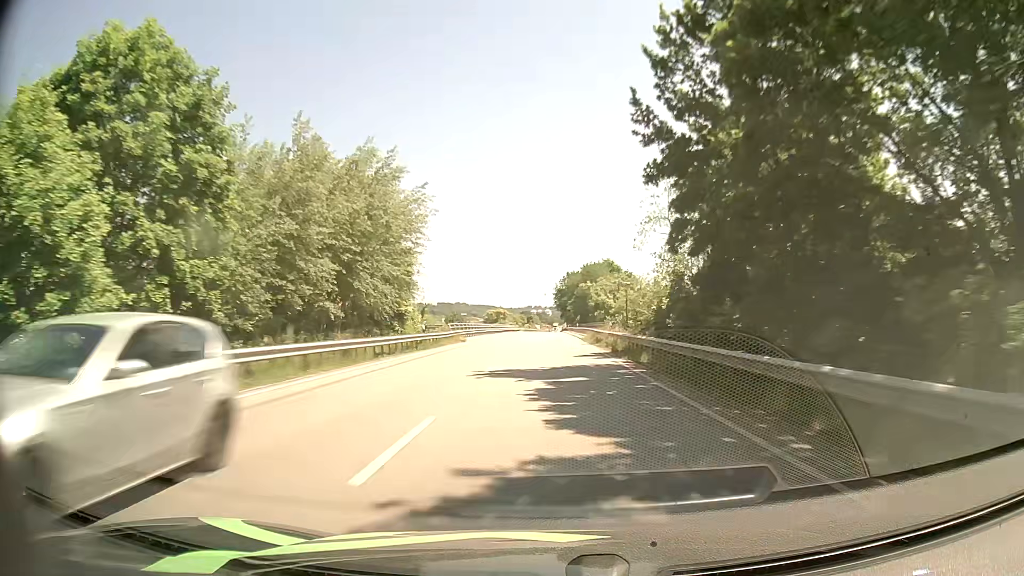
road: primary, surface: asphalt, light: Day
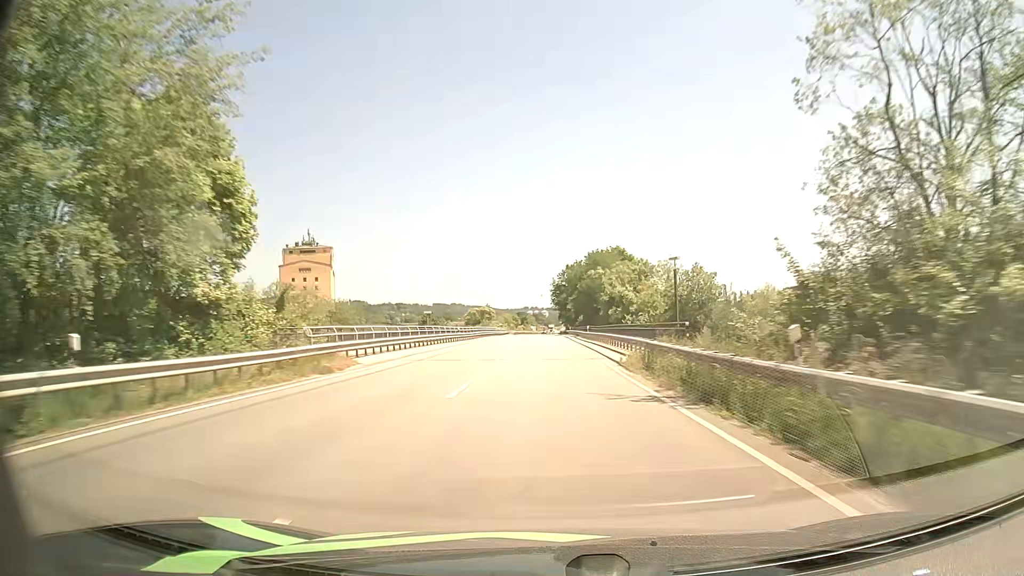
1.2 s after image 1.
(+0.1, +29.0) m; 0°
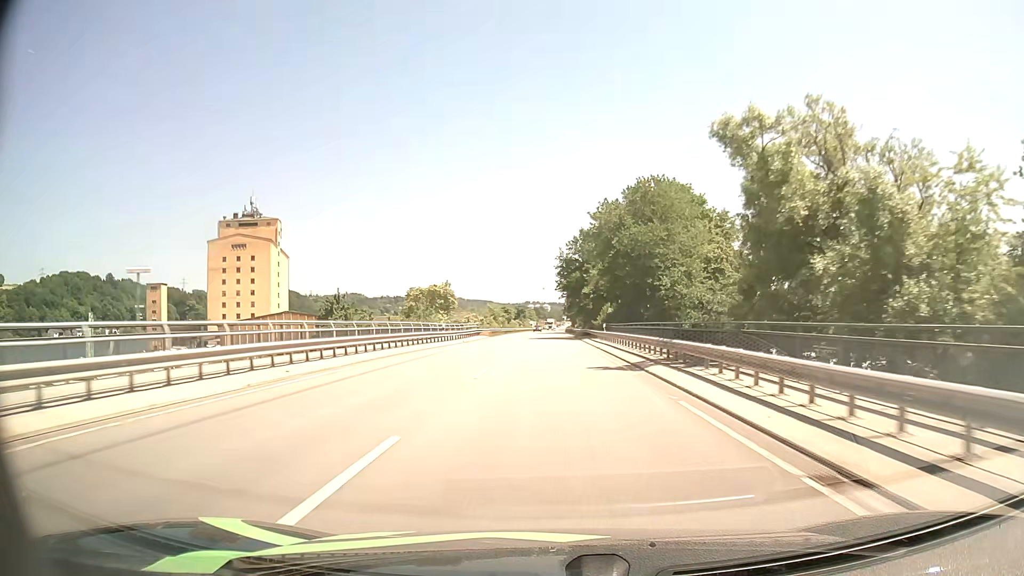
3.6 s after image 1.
(-0.4, +56.9) m; 0°
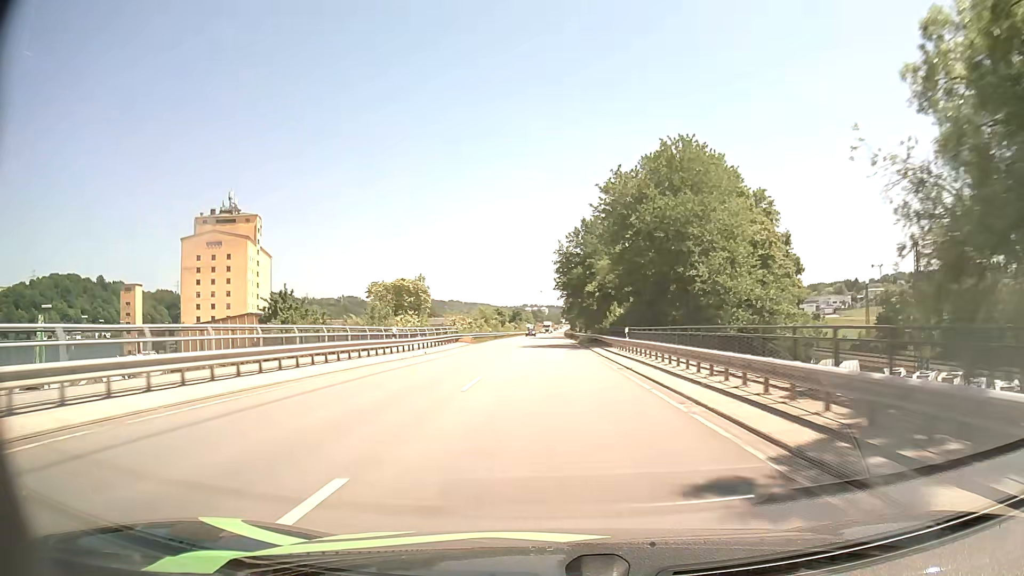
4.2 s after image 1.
(0.0, +14.0) m; 0°
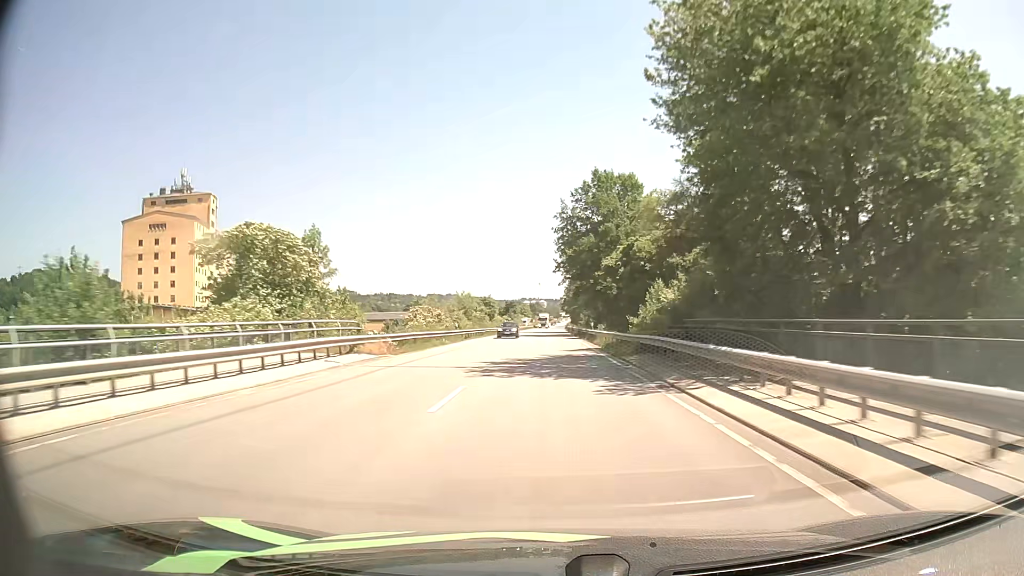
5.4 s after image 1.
(0.0, +27.9) m; 0°
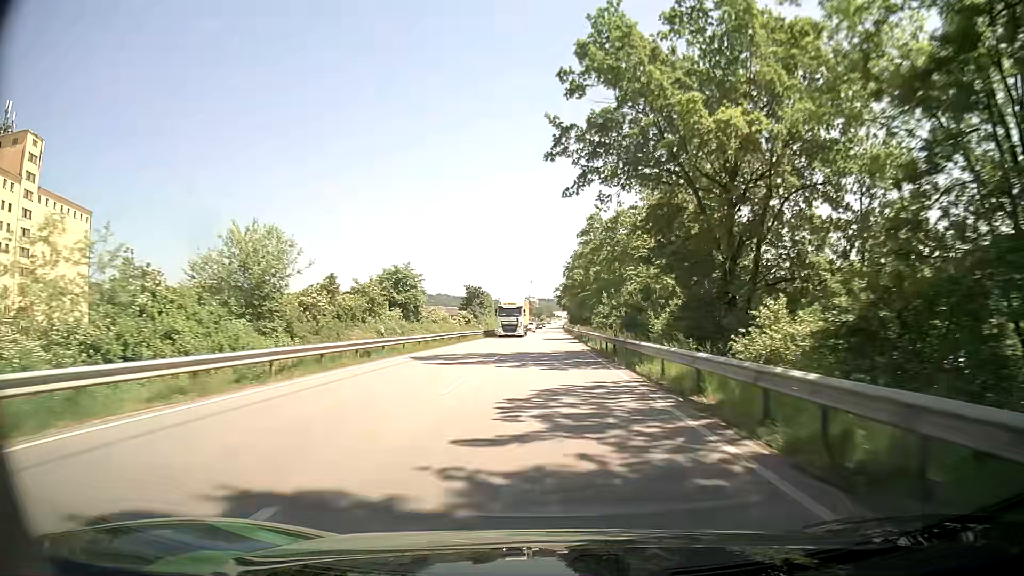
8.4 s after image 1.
(+0.4, +69.5) m; +1°
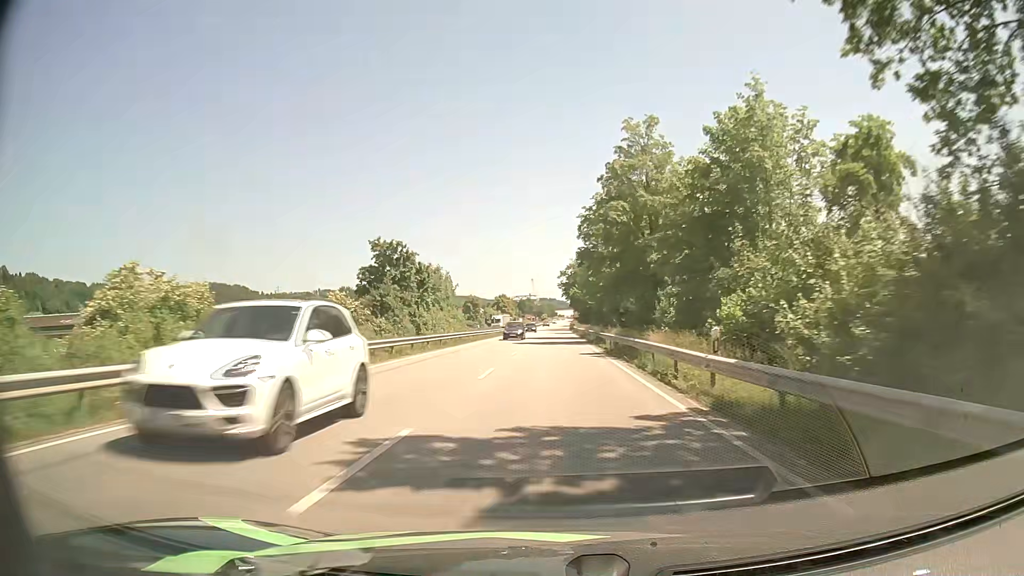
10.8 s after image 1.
(-0.2, +56.4) m; 0°
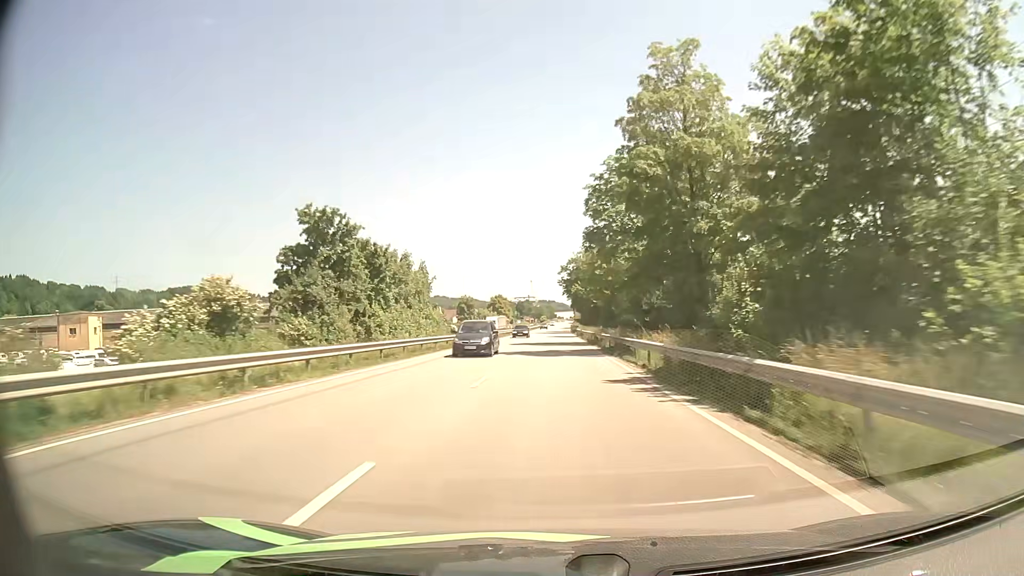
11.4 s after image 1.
(0.0, +14.4) m; 0°
(0, +10) (0, +20) (0, +30) (0, +40) (0, +50) (+1, +60) (+1, +70) (+1, +80) (+1, +90) (+2, +100) m
